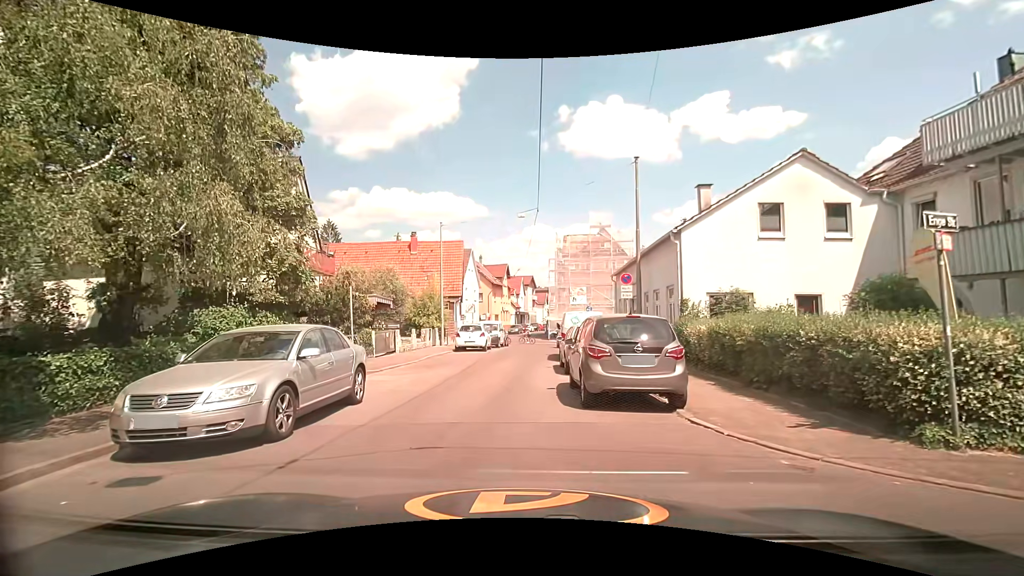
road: tertiary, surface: asphalt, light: Day
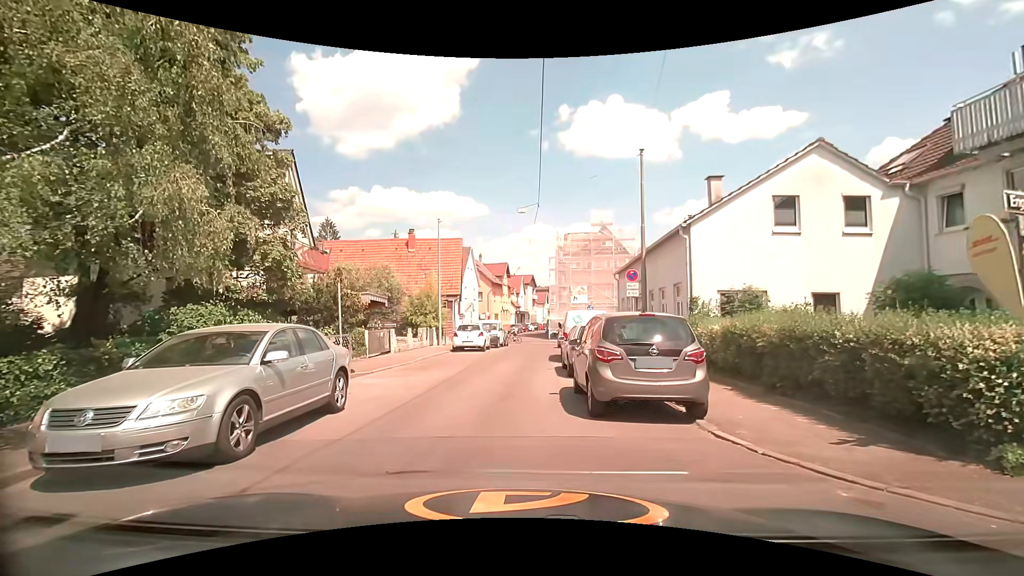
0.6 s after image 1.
(0.0, +0.9) m; 0°
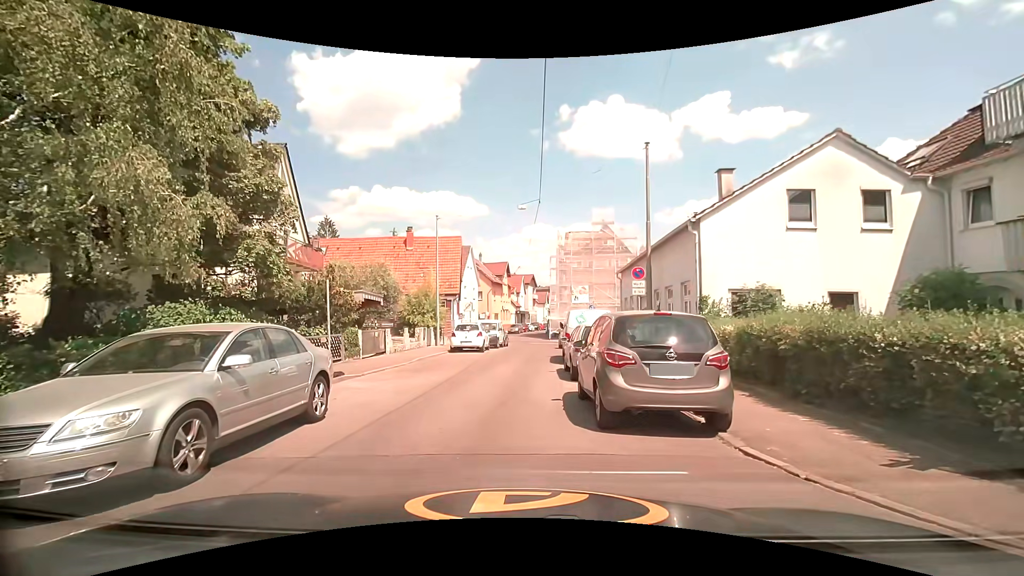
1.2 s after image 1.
(0.0, +0.8) m; -1°
